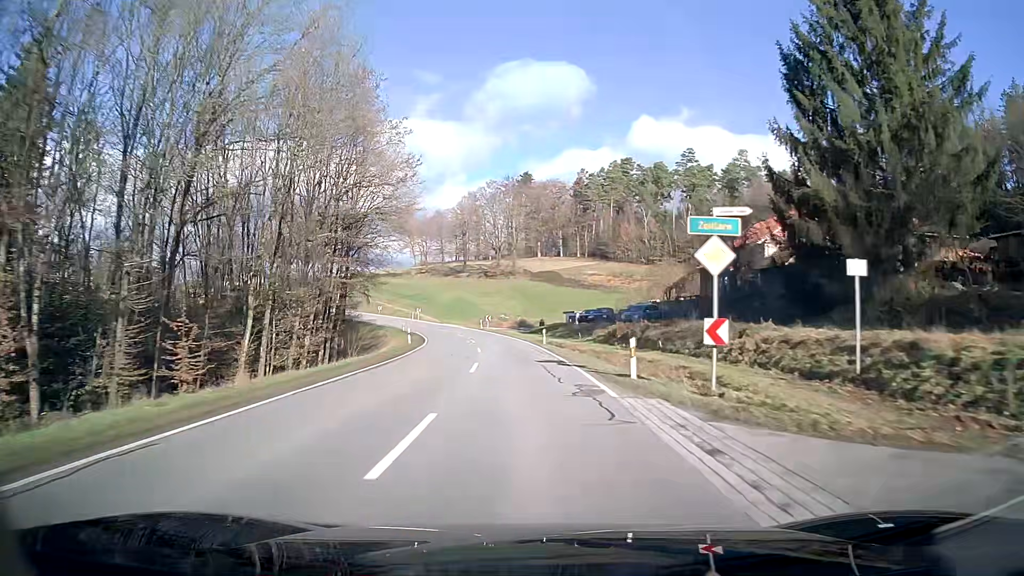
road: secondary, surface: asphalt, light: Day
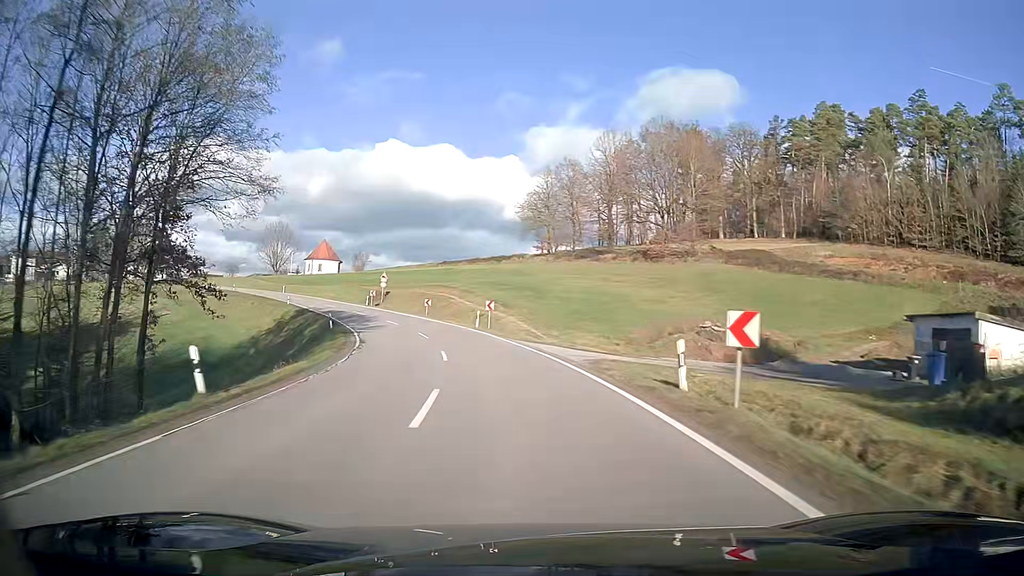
(-5.7, +57.5) m; -14°
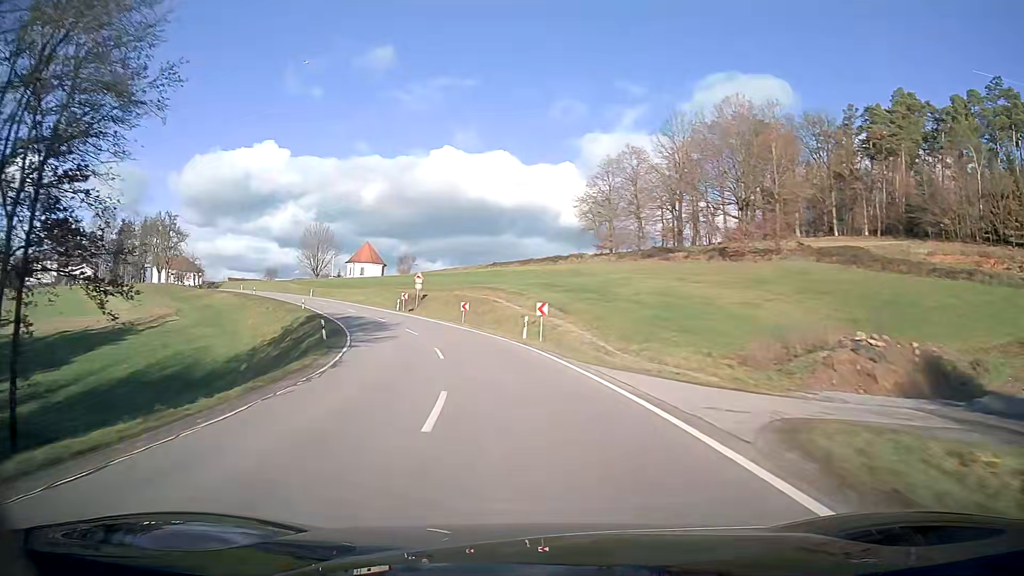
(-0.4, +11.1) m; -5°
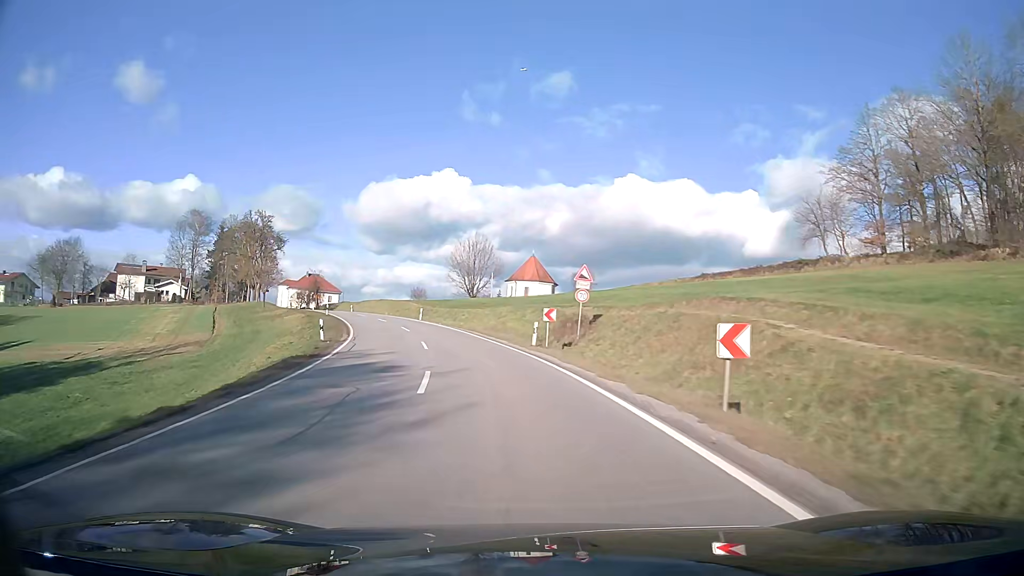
(-4.3, +31.6) m; -16°
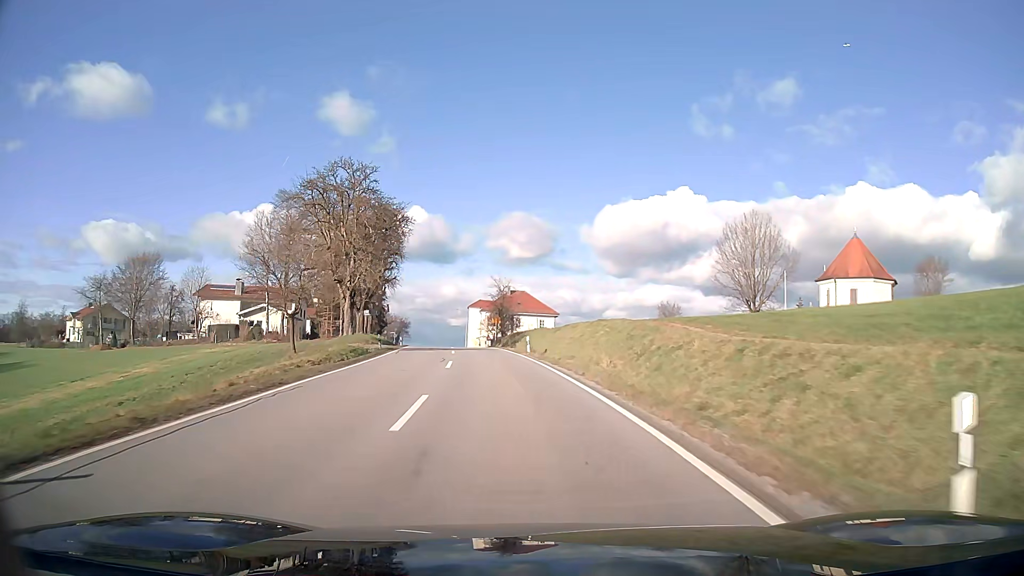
(-9.5, +50.9) m; -20°
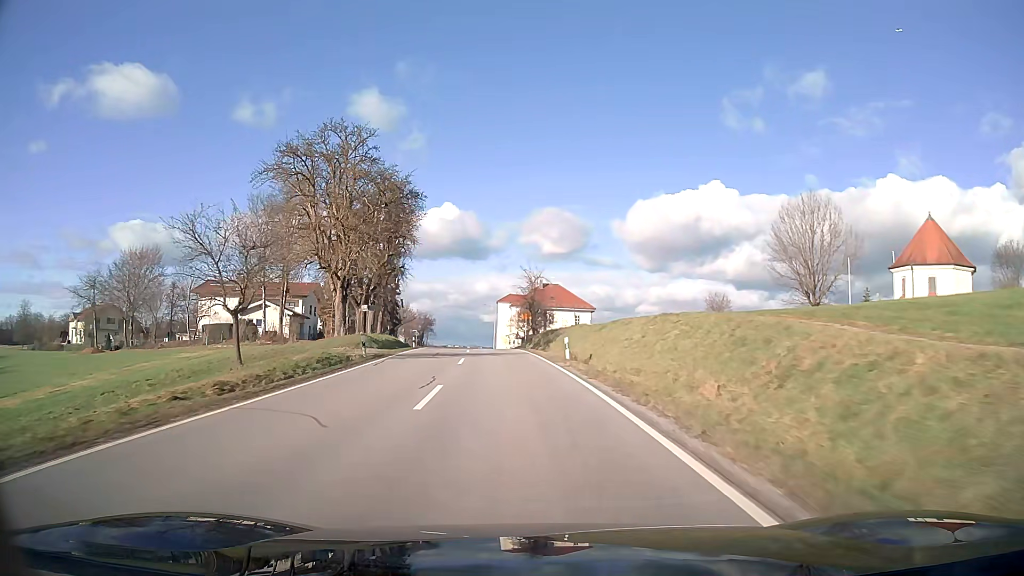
(-0.2, +10.0) m; -3°
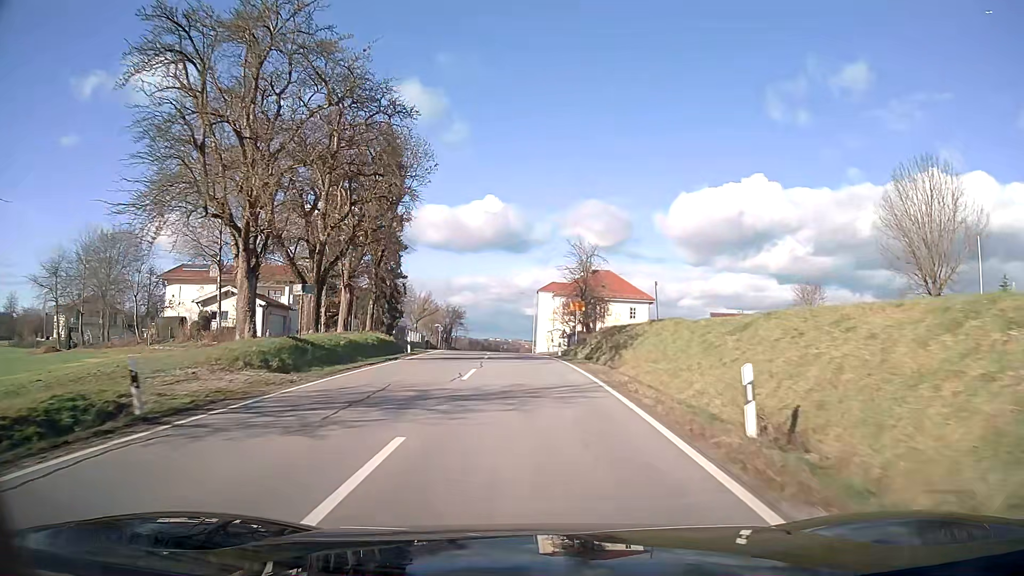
(-0.6, +18.6) m; -3°
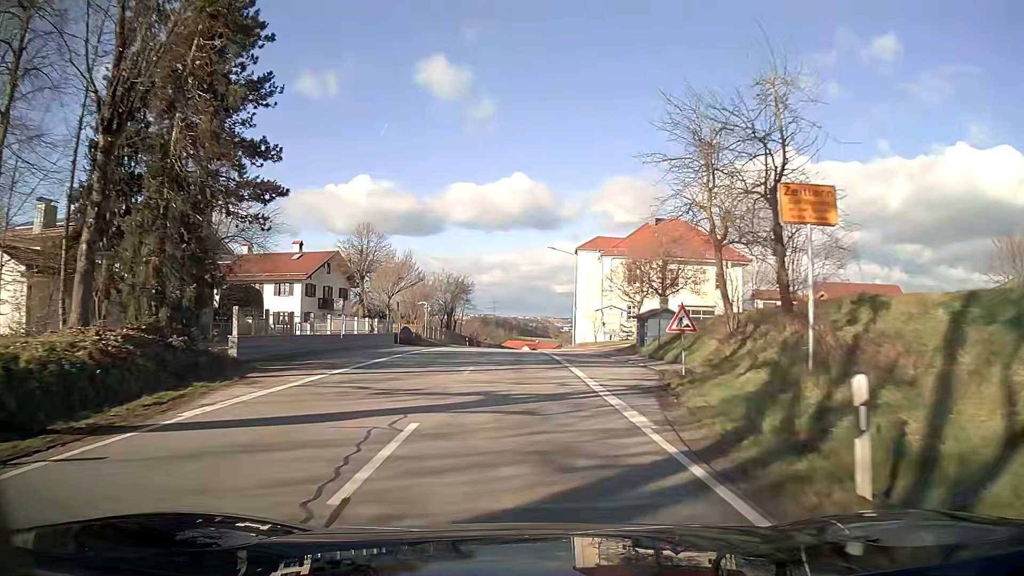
(-0.6, +32.8) m; -2°
(0, +10) (0, +20) (-1, +30) (-1, +40) (-1, +50) (-1, +60) (-1, +70) (0, +80) (+1, +90) (+4, +100) m
